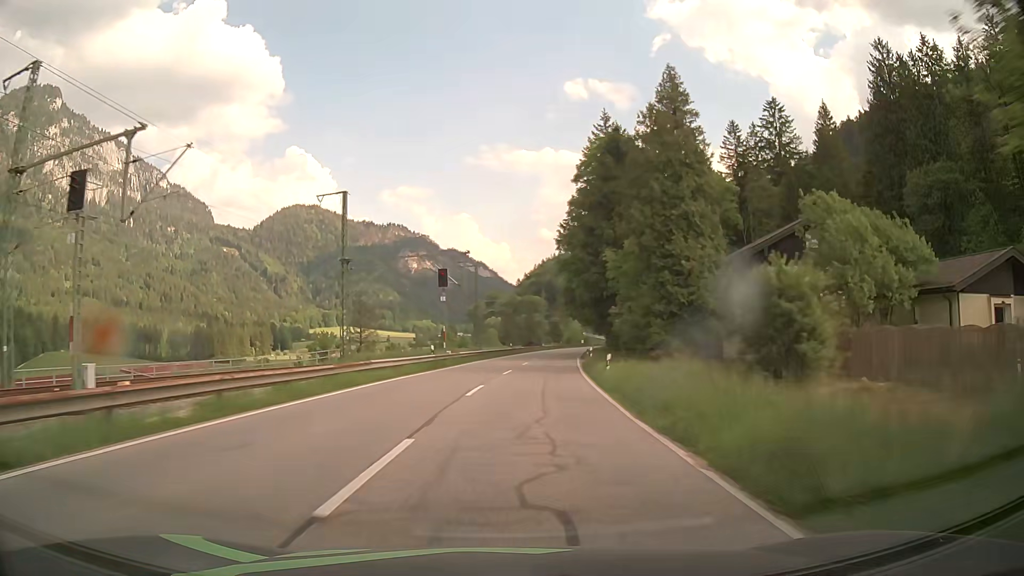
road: primary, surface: asphalt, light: Day
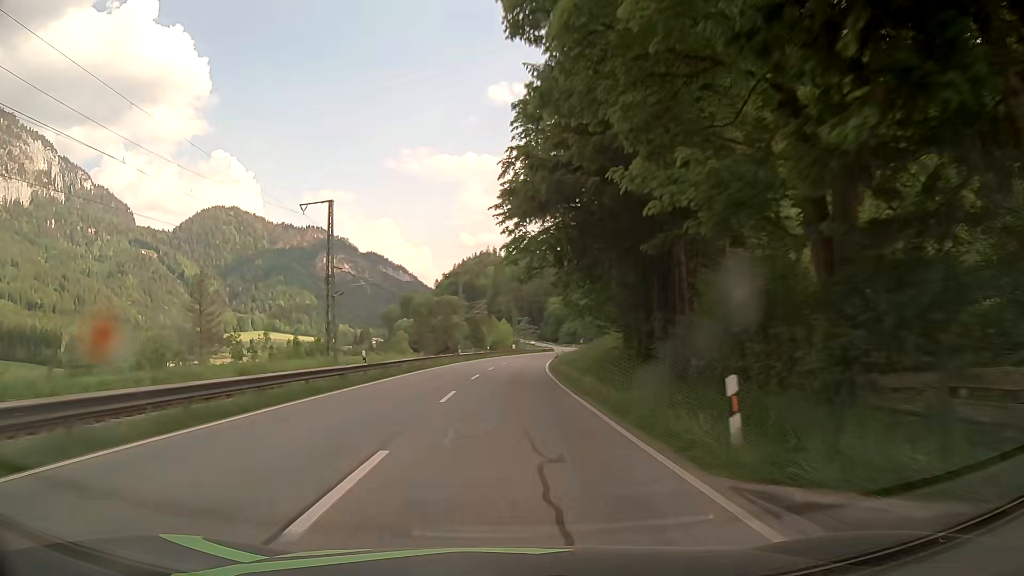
(+3.1, +48.2) m; +7°
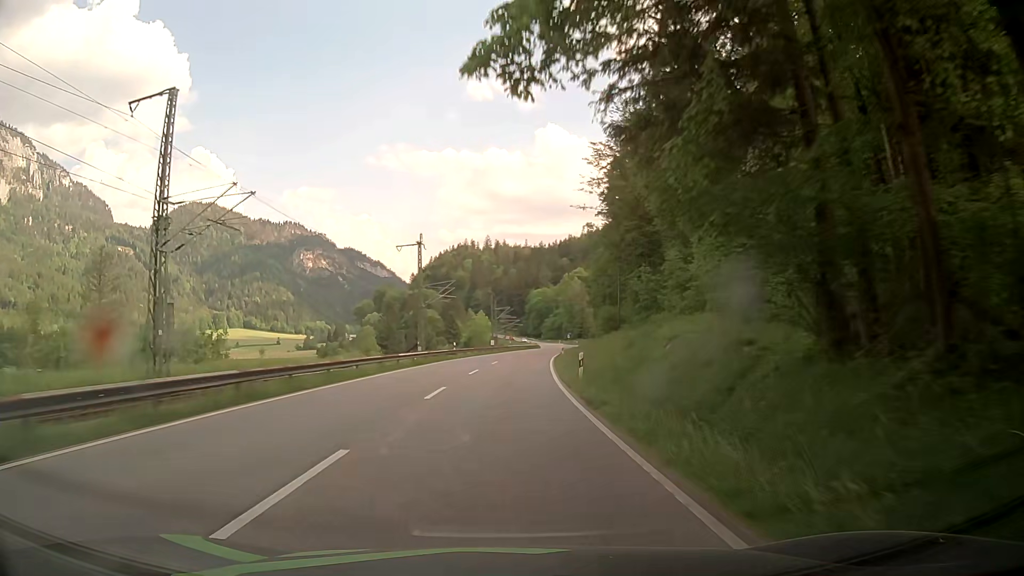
(+0.4, +24.5) m; +2°
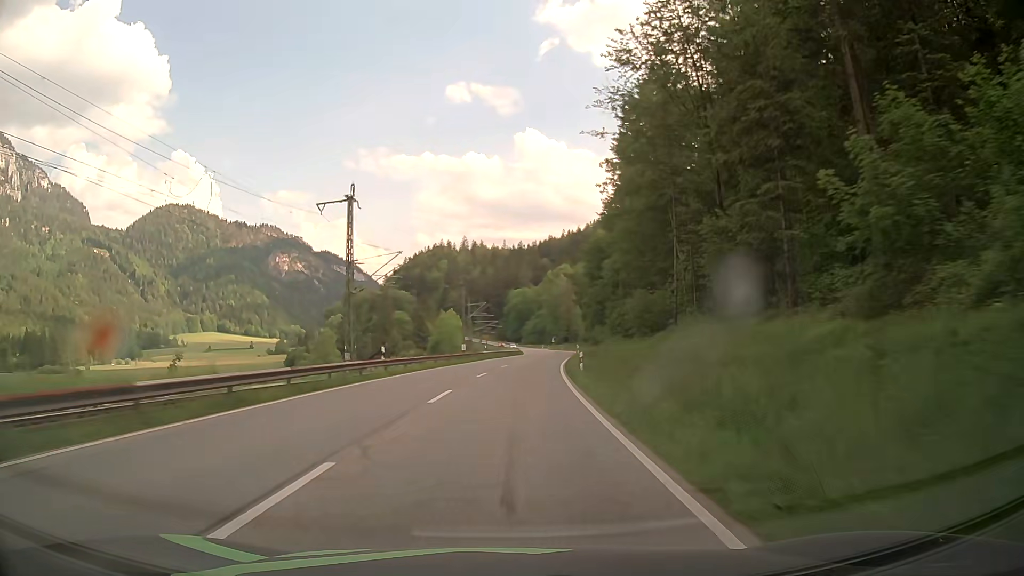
(+0.3, +24.7) m; +2°
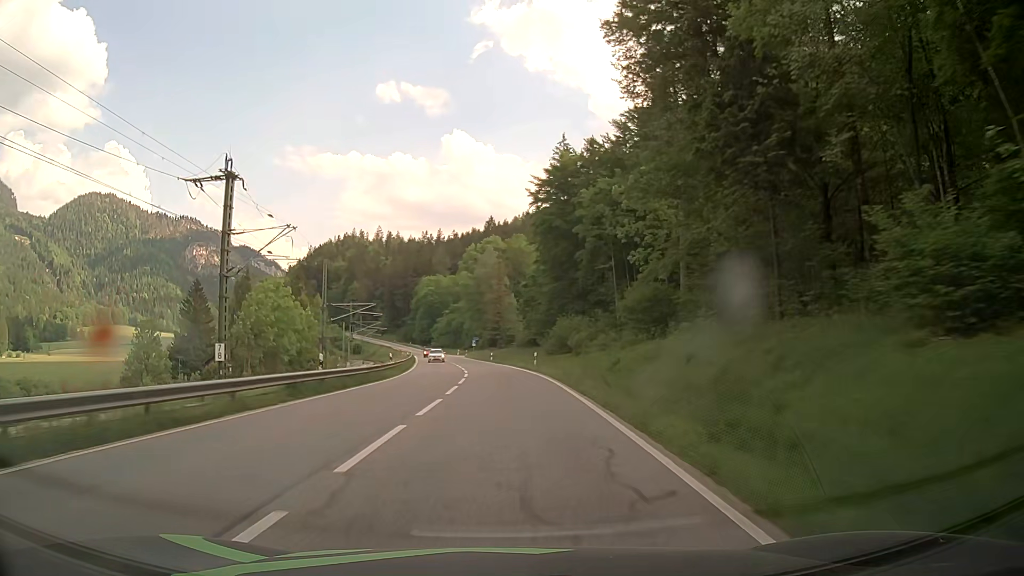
(+3.7, +61.9) m; +6°
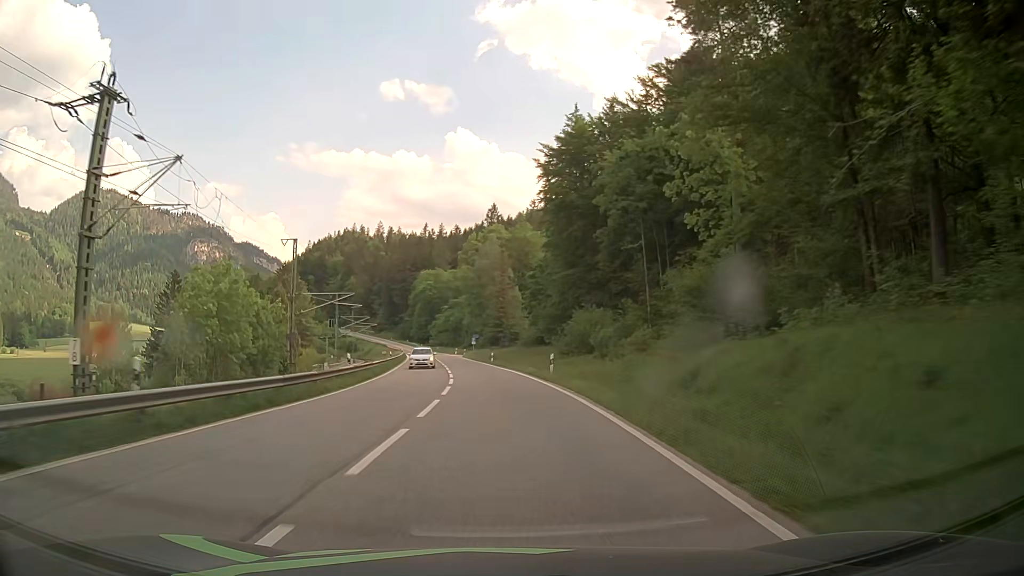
(0.0, +12.4) m; 0°
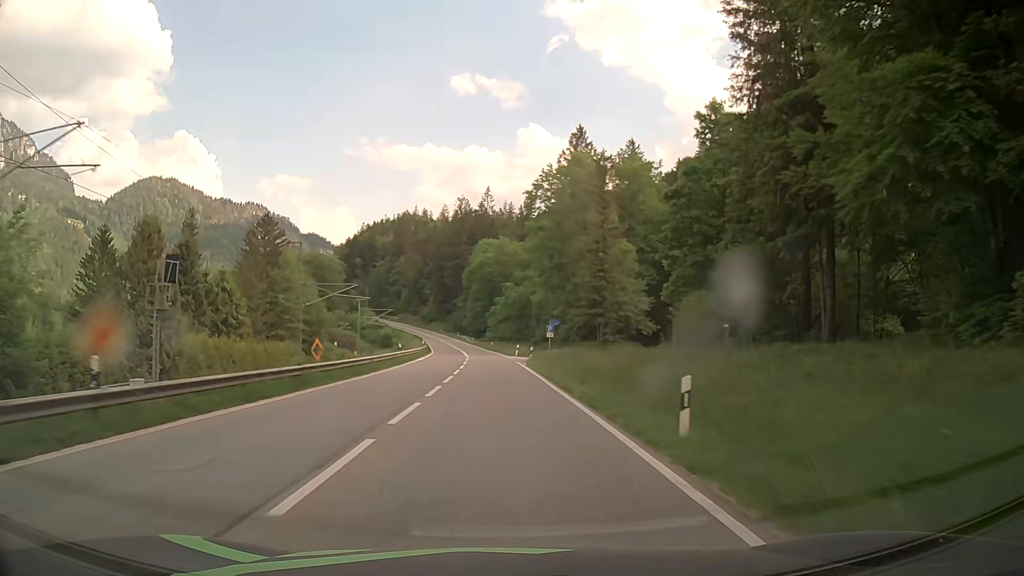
(-2.3, +49.9) m; -6°
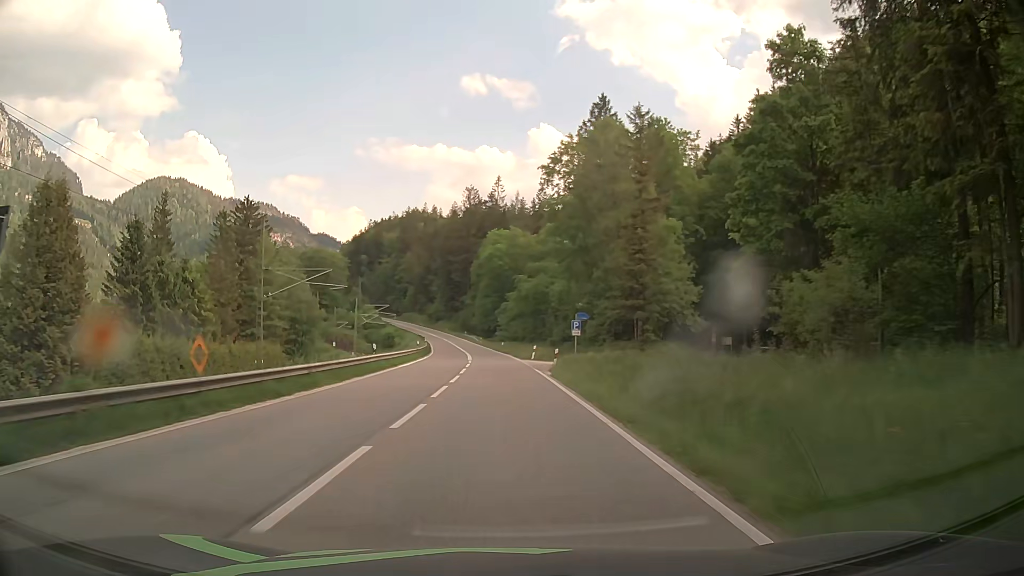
(-0.1, +12.5) m; -1°
